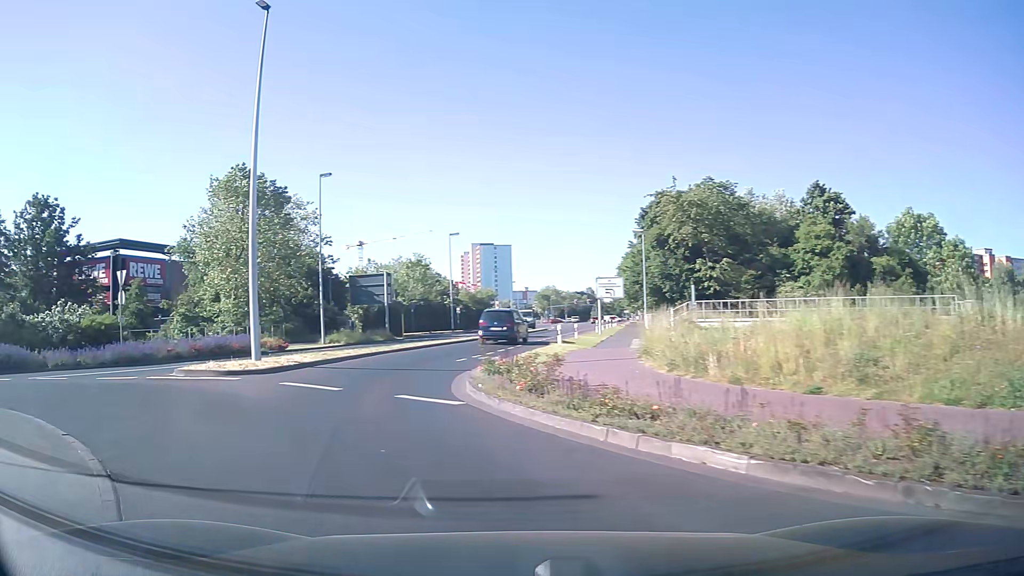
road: secondary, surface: asphalt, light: Day
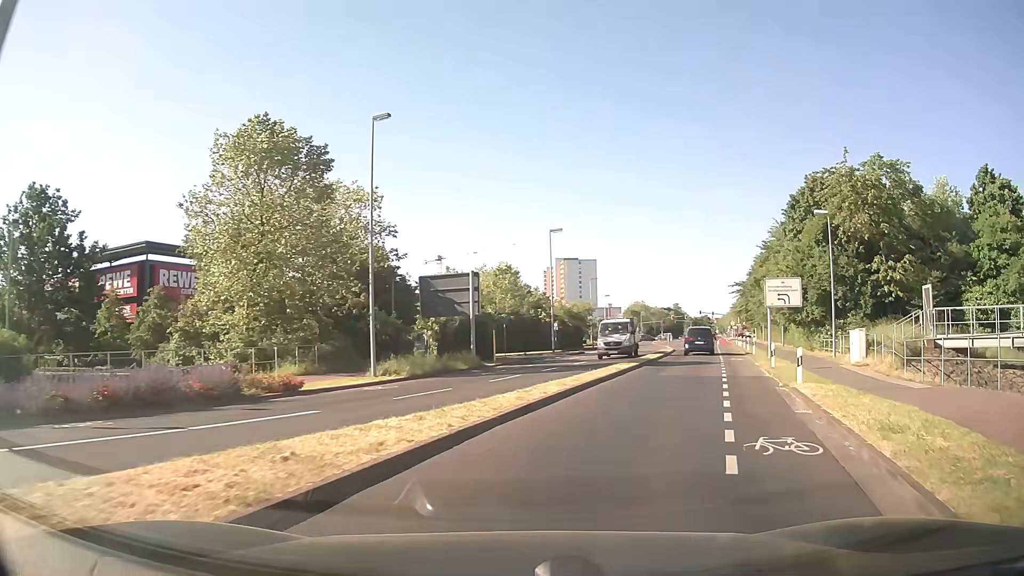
(-3.1, +14.8) m; -7°
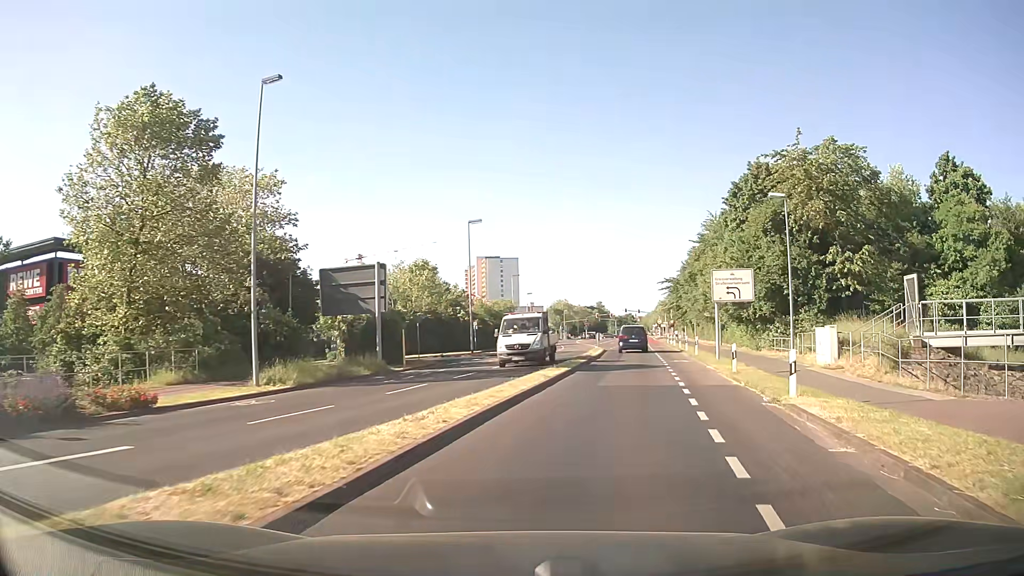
(+0.3, +4.4) m; +7°
(+1, +10) (+3, +20) (+4, +30) (+6, +39) (+8, +49) (+9, +59) (+11, +69) (+13, +79) (+15, +89) (+16, +99) m
